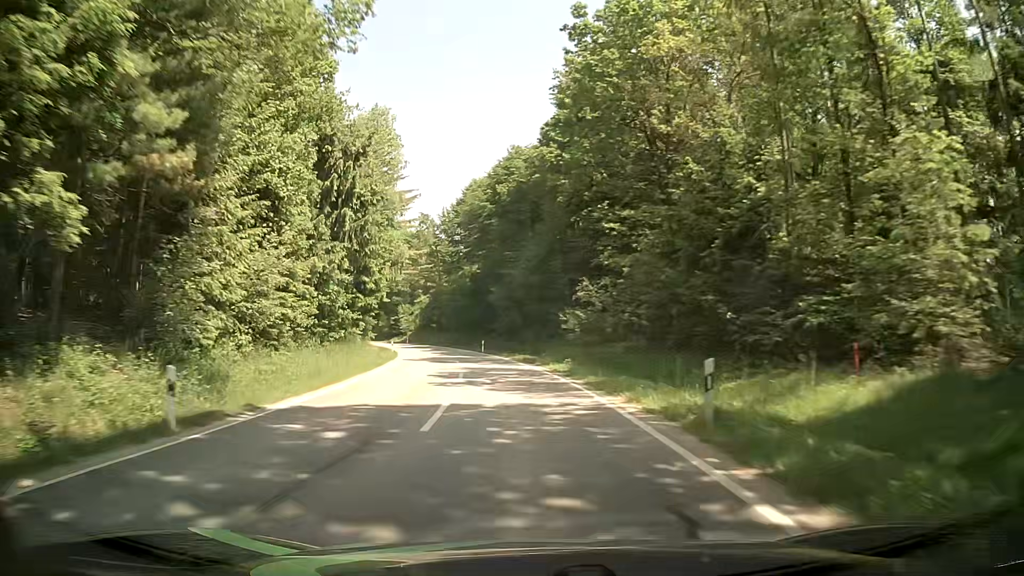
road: tertiary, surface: asphalt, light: Day
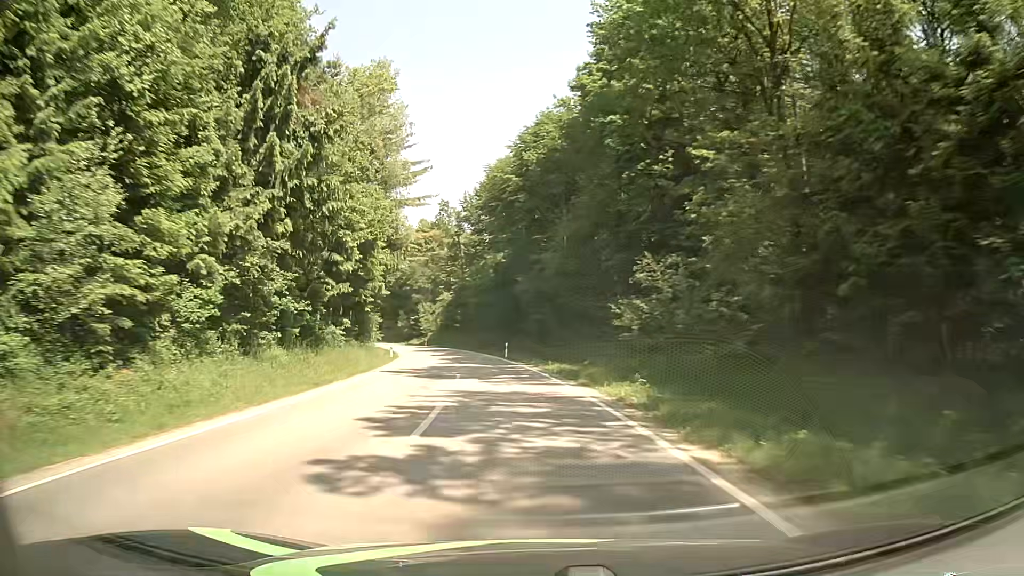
(-0.2, +12.5) m; -2°
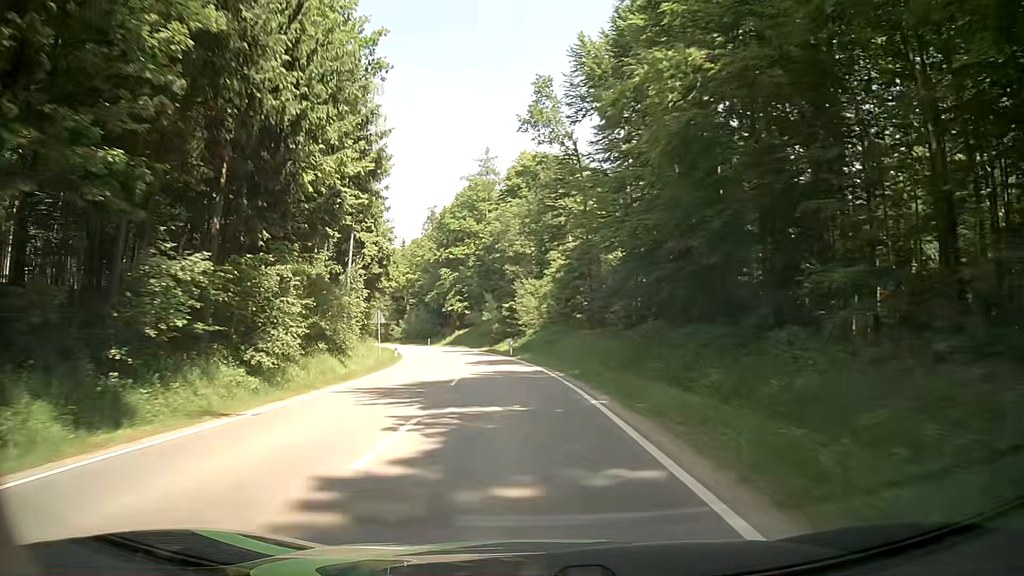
(-5.2, +50.4) m; -11°
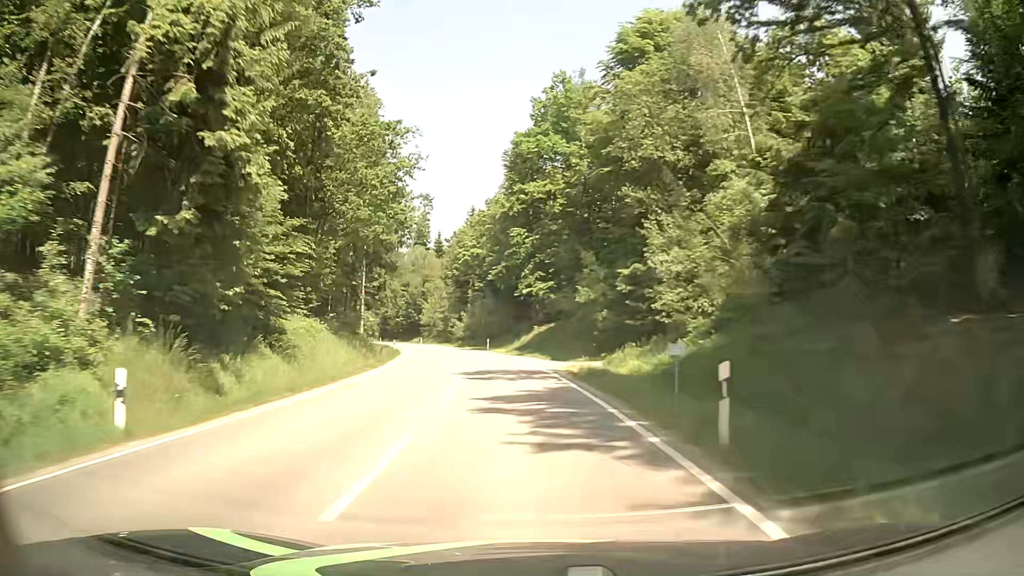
(-2.6, +38.3) m; -8°
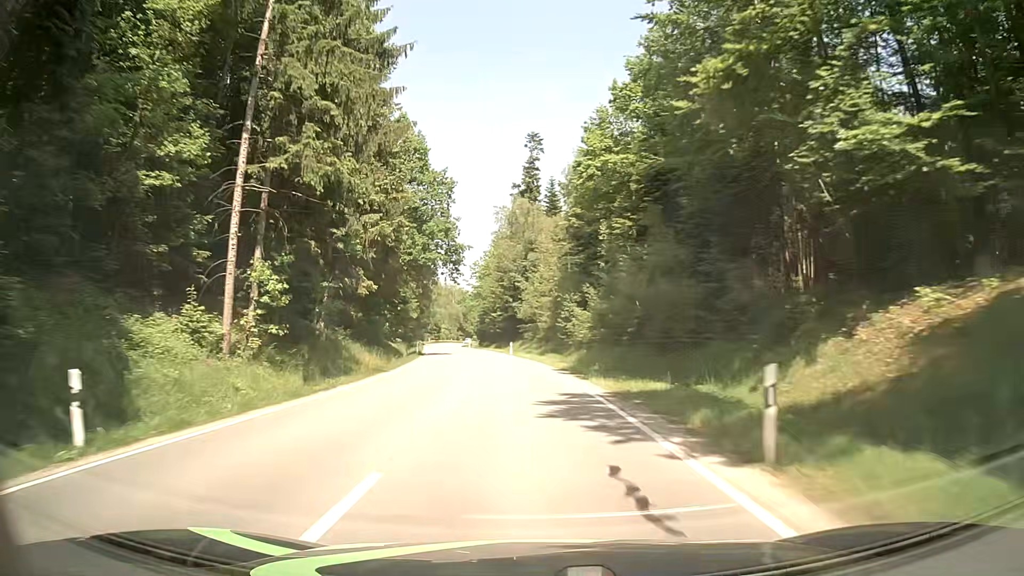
(-5.3, +50.7) m; -12°
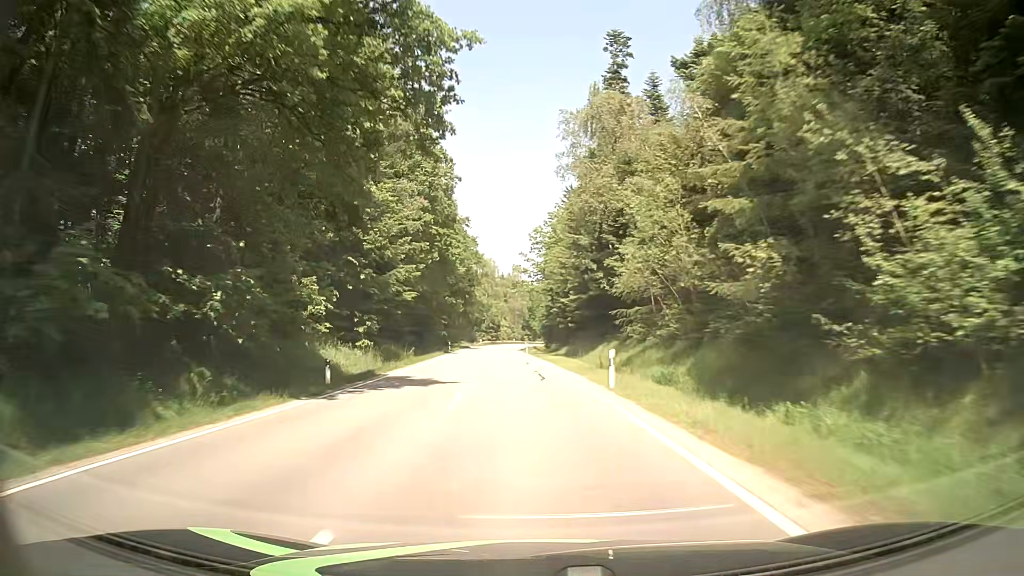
(-1.8, +38.3) m; -6°
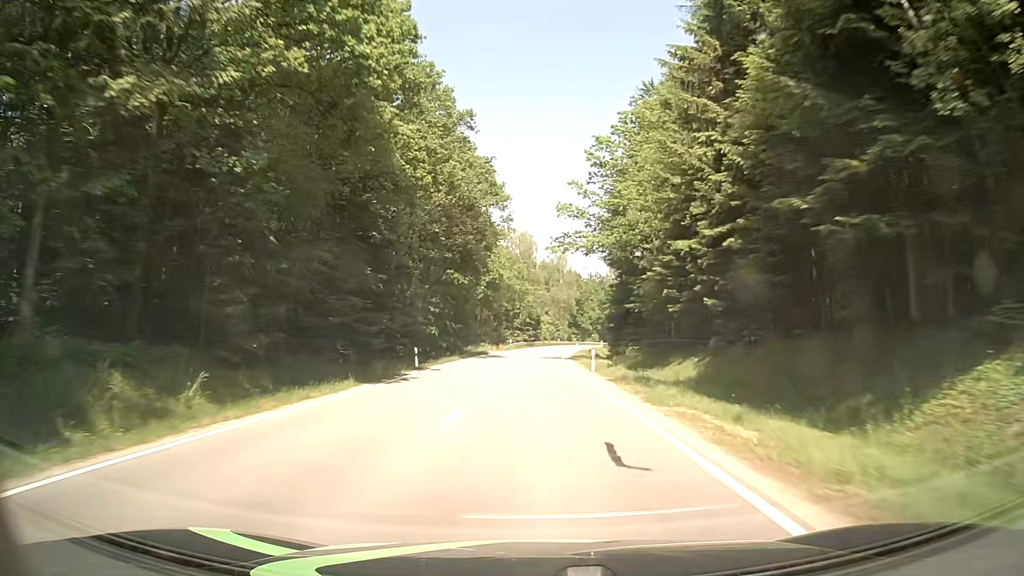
(-1.3, +38.8) m; -4°
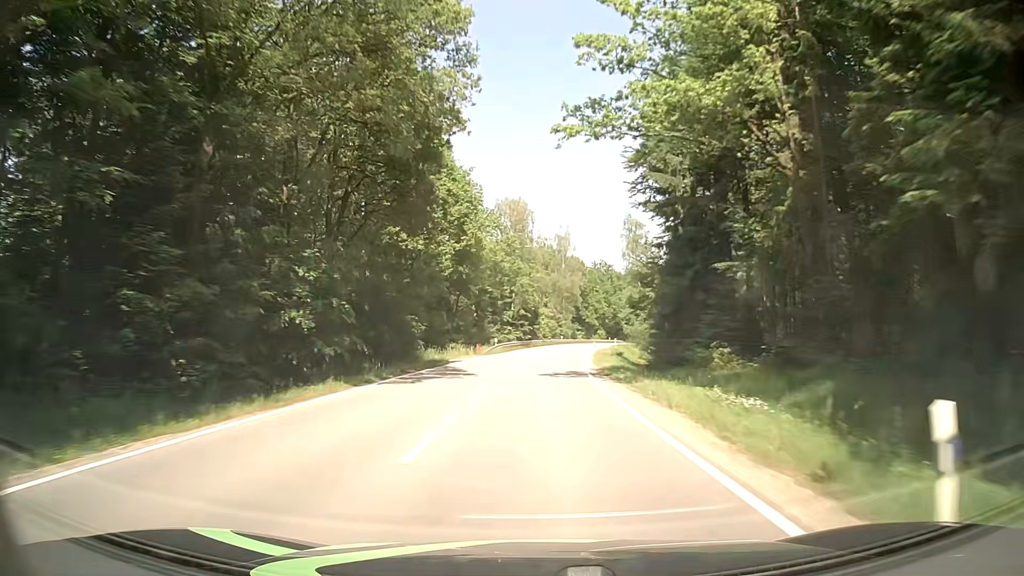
(0.0, +26.4) m; 0°
(0, +10) (0, +20) (0, +30) (+1, +40) (+2, +50) (+3, +60) (+4, +70) (+5, +80) (+7, +90) (+8, +99) m
